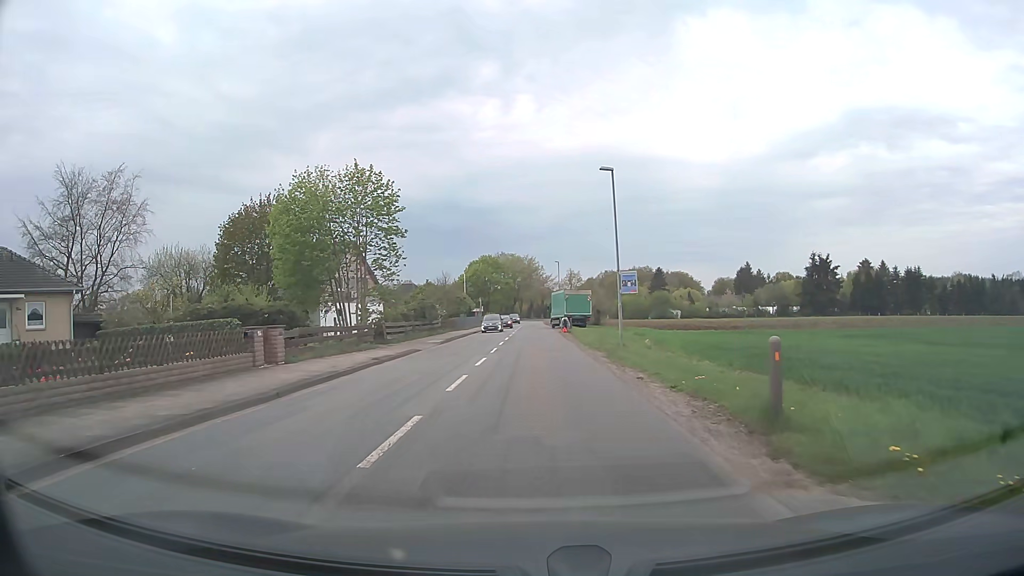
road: tertiary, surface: asphalt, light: Day
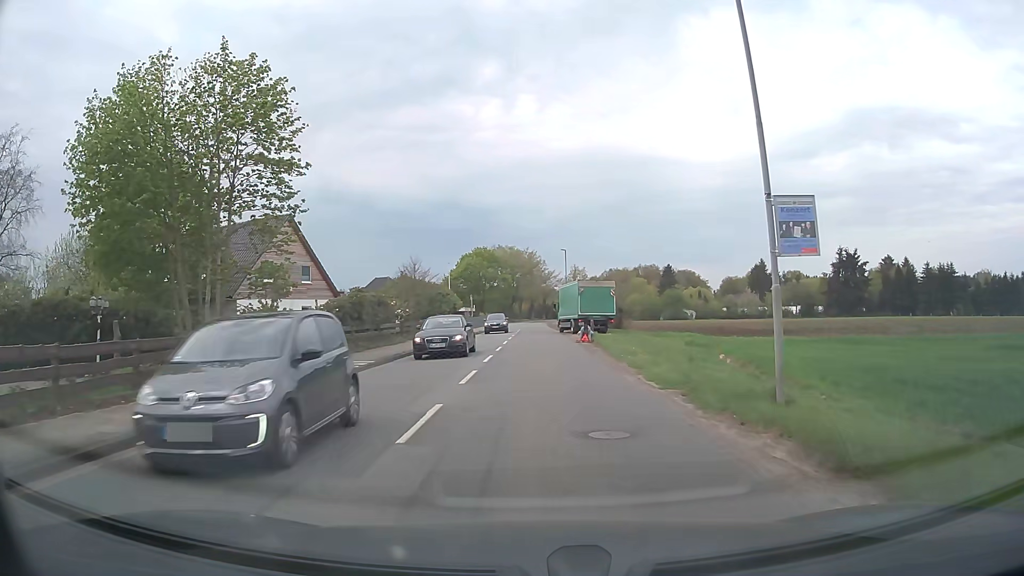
(-0.1, +17.2) m; 0°
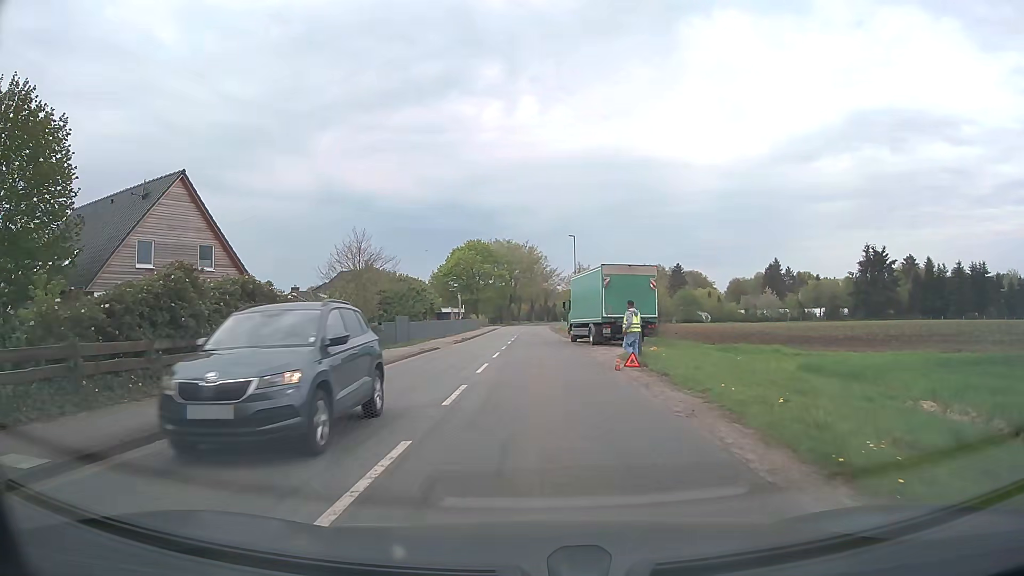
(0.0, +15.3) m; 0°
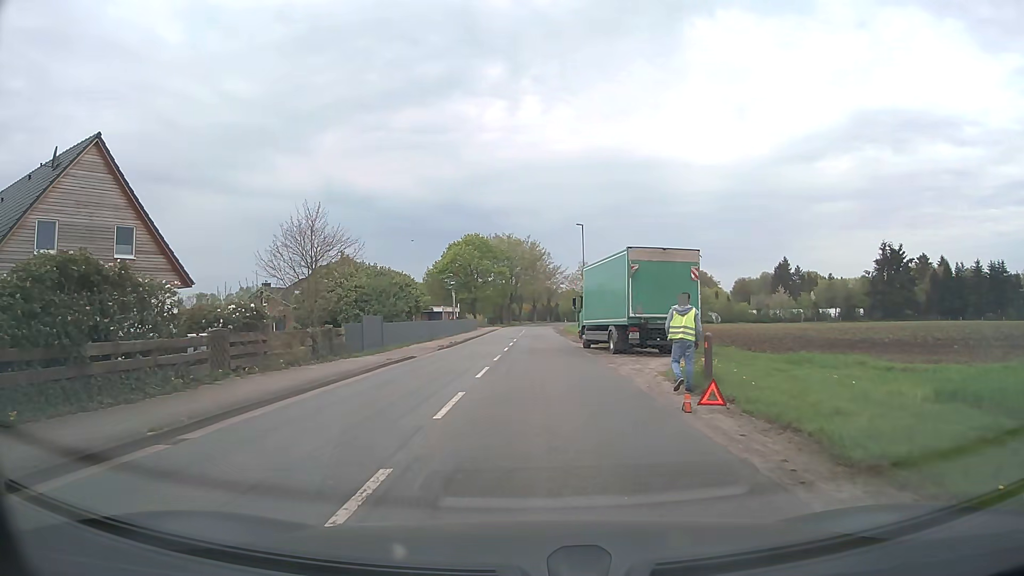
(0.0, +7.5) m; 0°
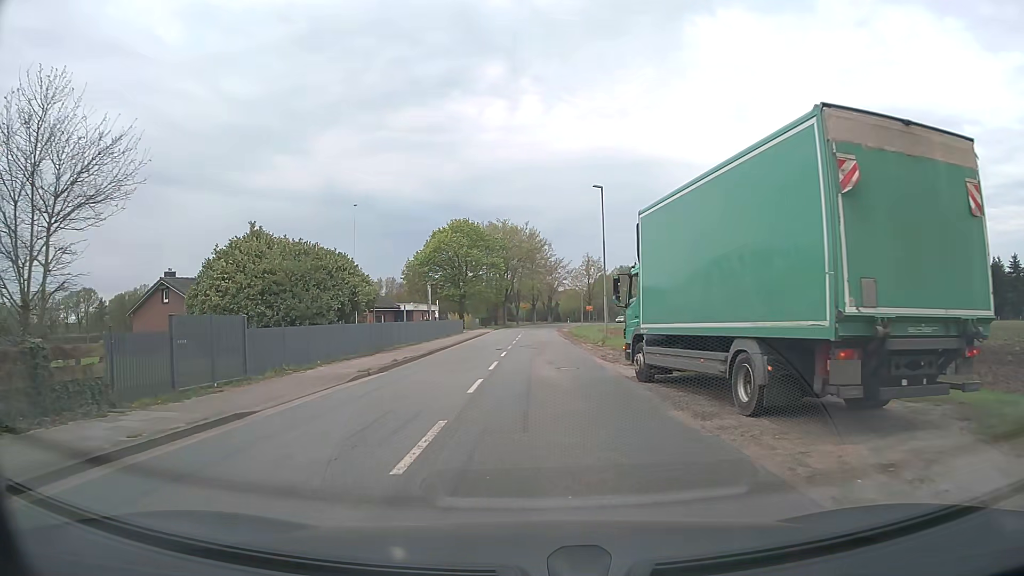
(0.0, +15.7) m; 0°
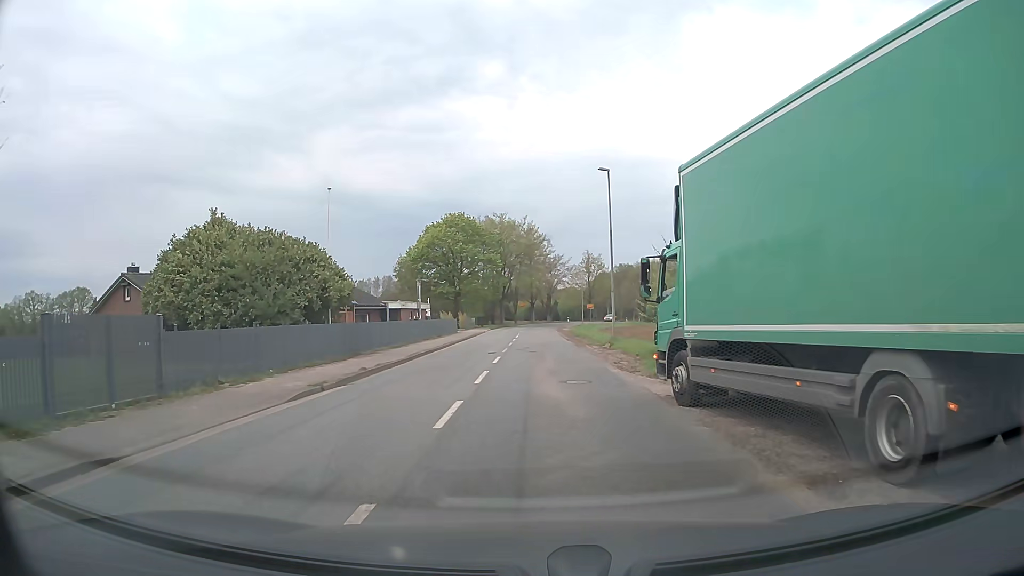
(0.0, +4.1) m; 0°
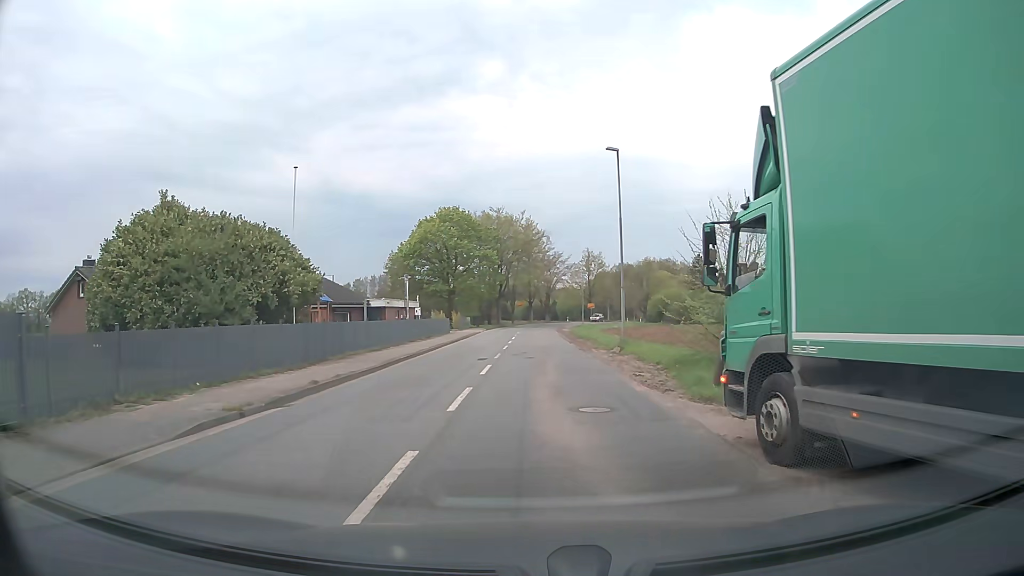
(0.0, +4.2) m; +1°
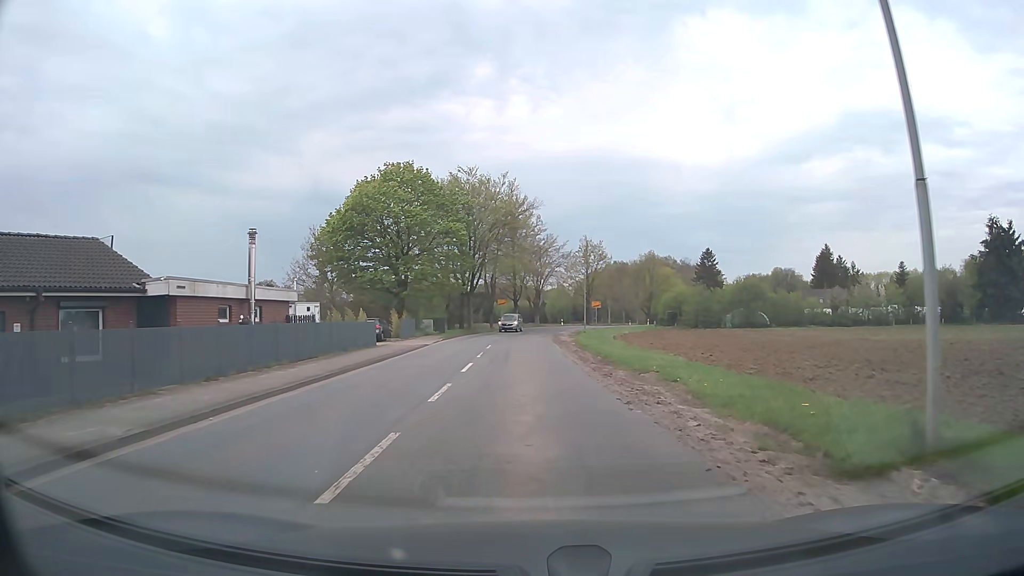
(+0.1, +24.0) m; 0°
(0, +10) (0, +20) (0, +30) (0, +40) (0, +50) (+1, +60) (+2, +70) (+4, +80) (+7, +89) (+10, +99) m
